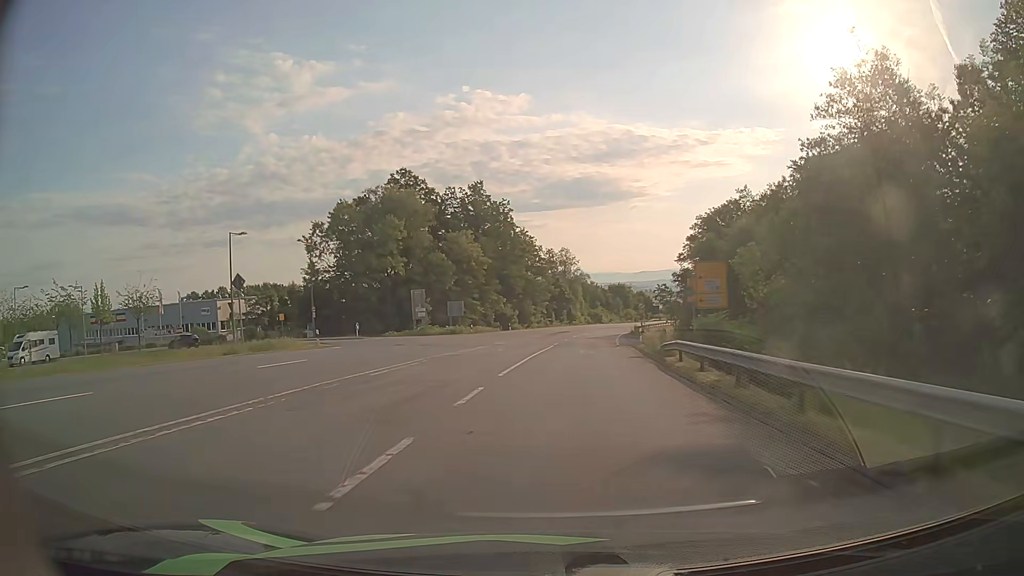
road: secondary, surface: asphalt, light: Day
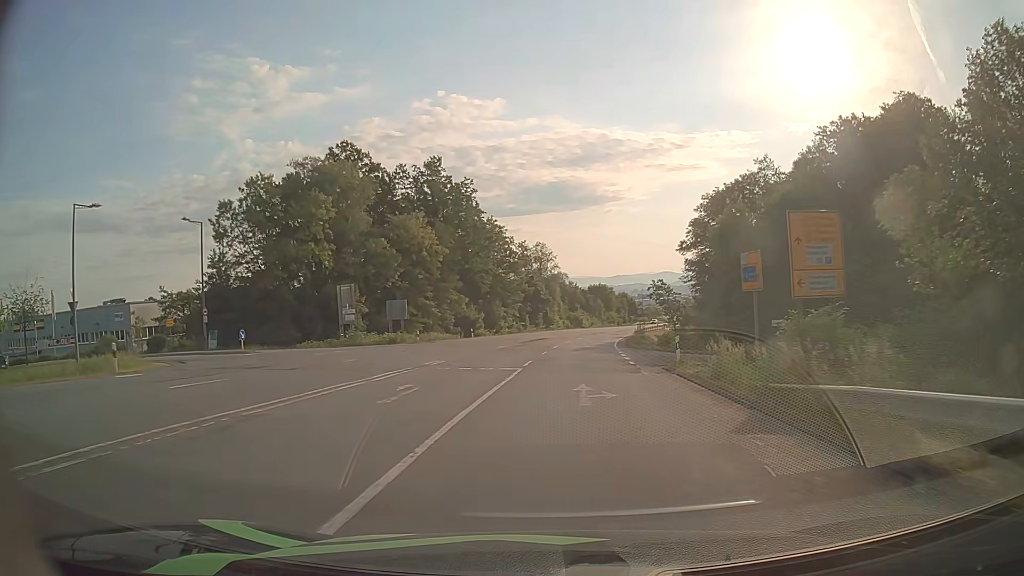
(+0.2, +17.9) m; +2°
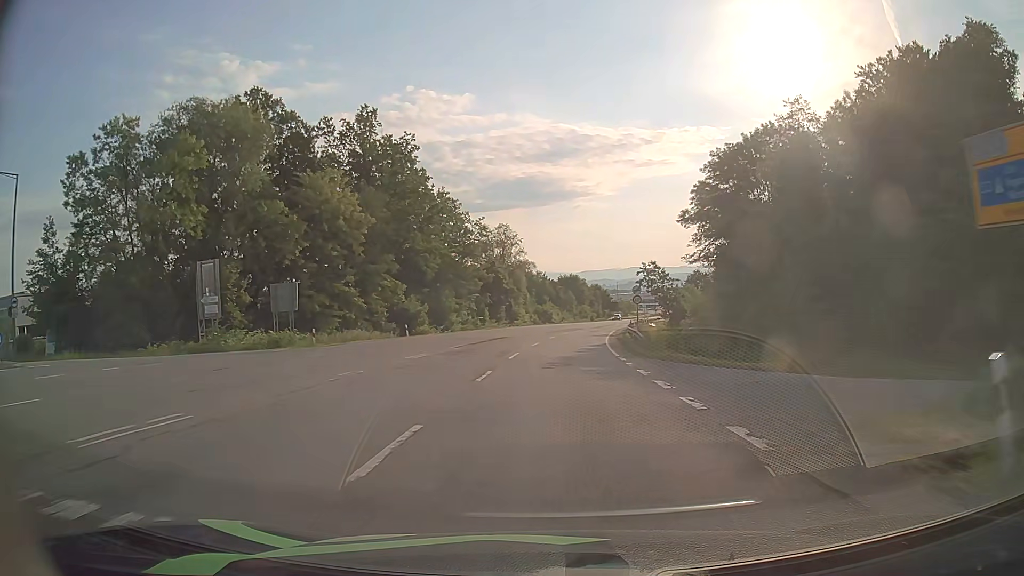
(+0.5, +18.2) m; +3°
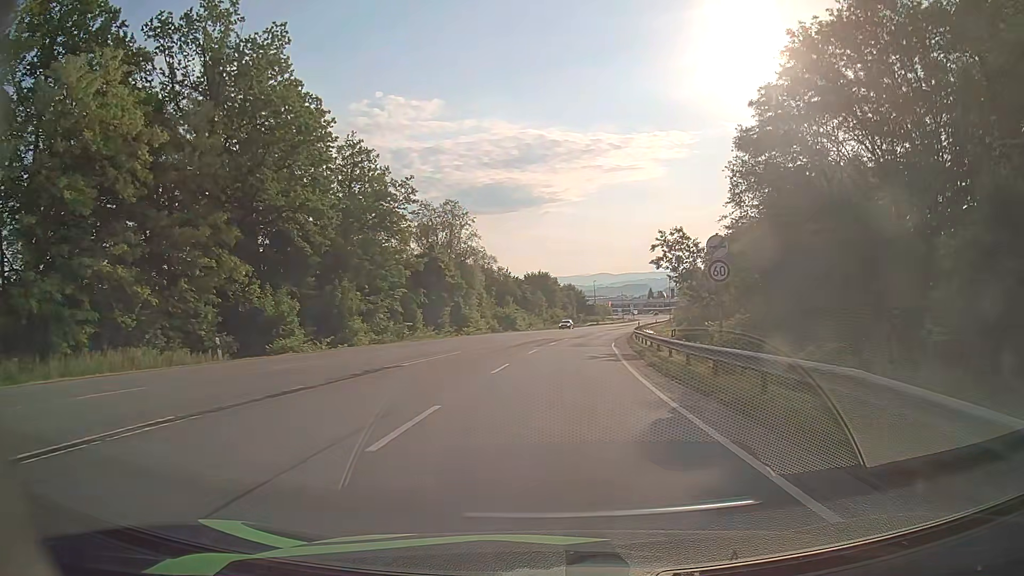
(+0.5, +27.3) m; +3°
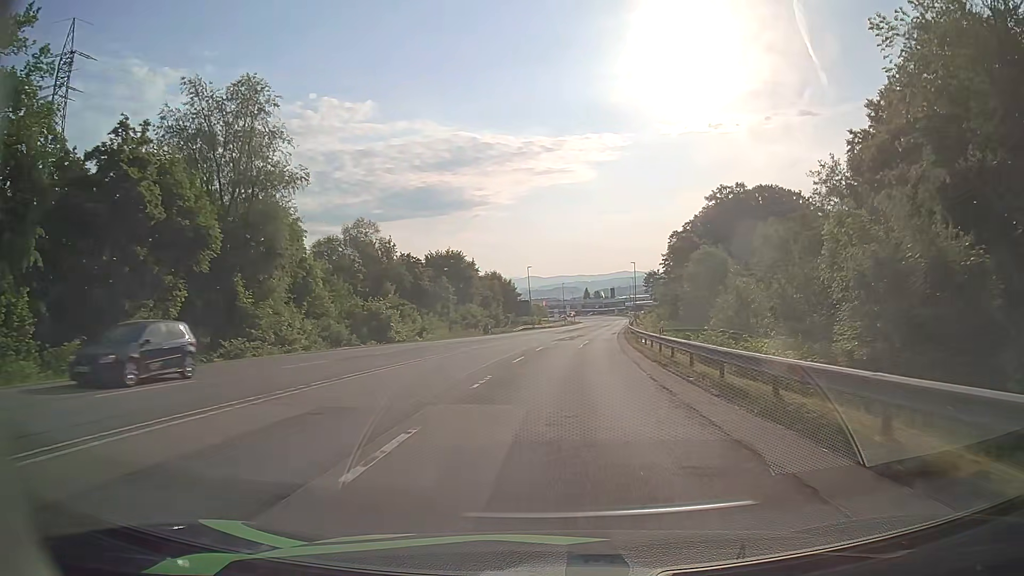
(+2.1, +44.9) m; +5°
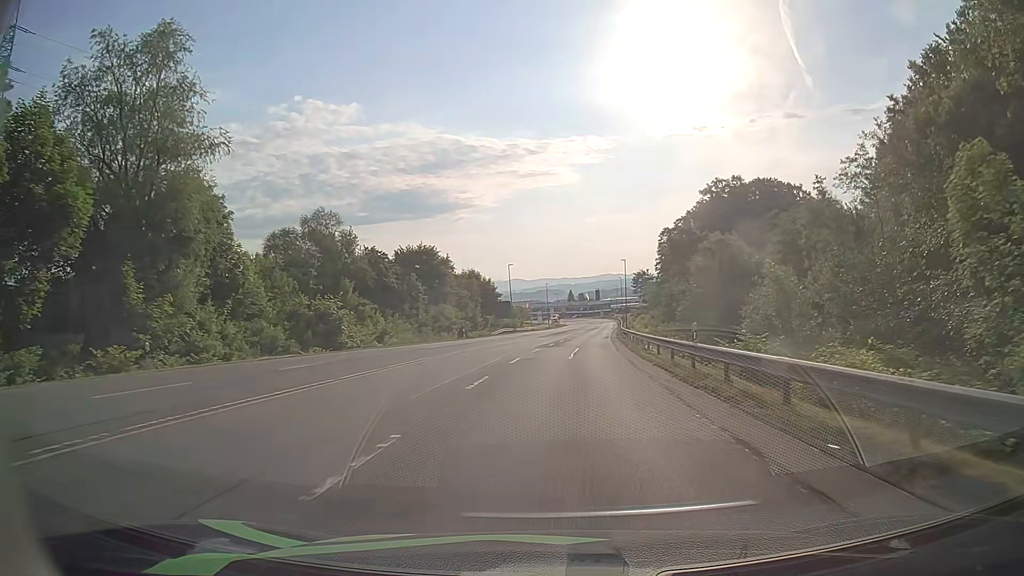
(+0.2, +8.9) m; +2°
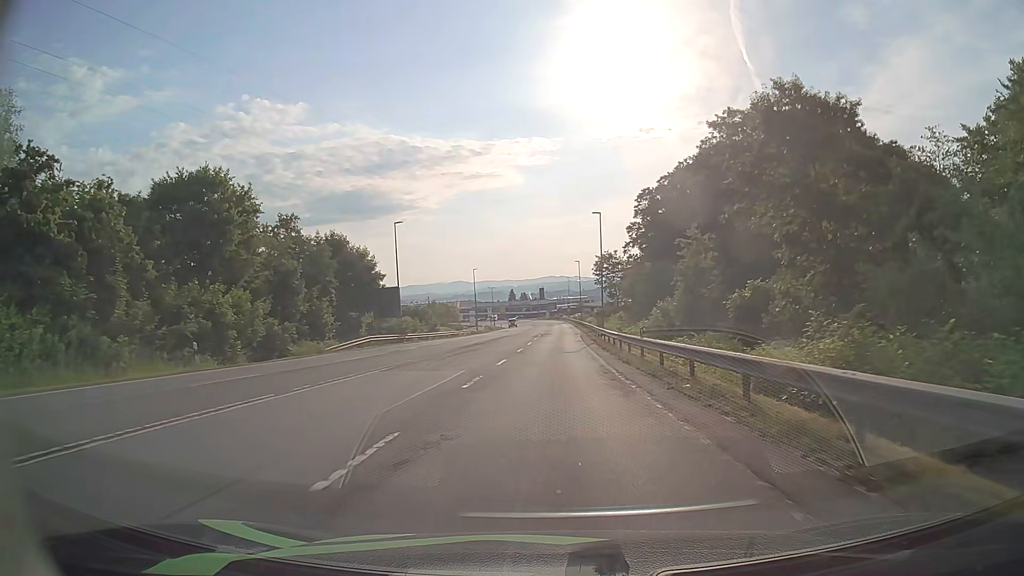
(+2.3, +44.0) m; +5°
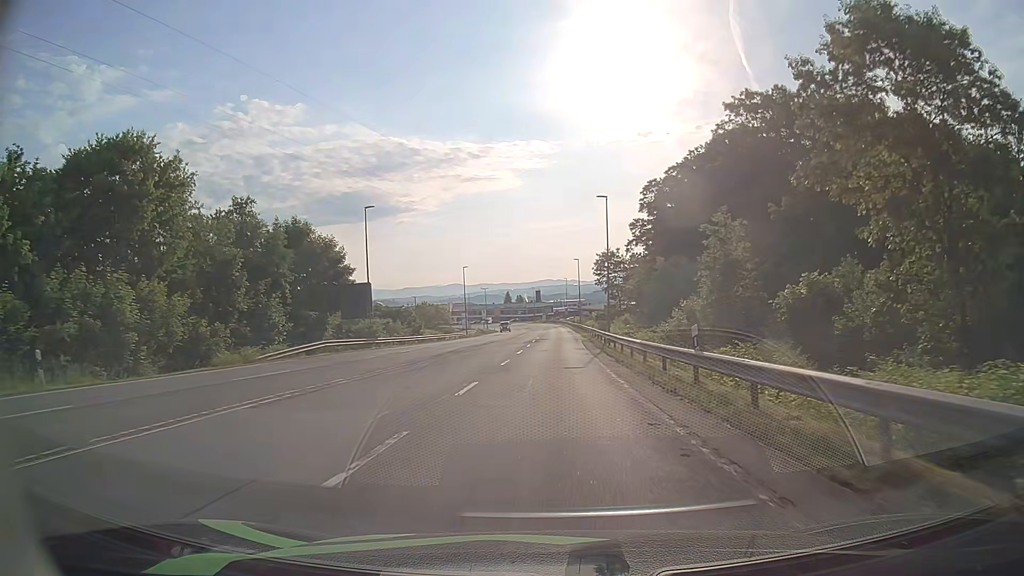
(0.0, +8.8) m; 0°
(0, +10) (0, +20) (0, +30) (0, +40) (+1, +50) (+1, +60) (+1, +70) (+1, +80) (+1, +90) (+1, +100) m
